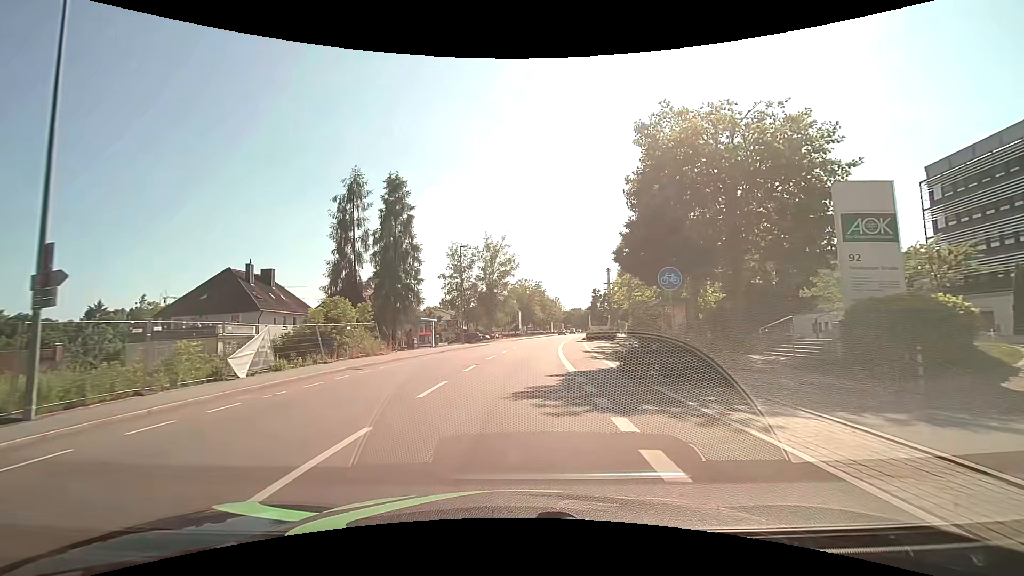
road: tertiary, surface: asphalt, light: Day
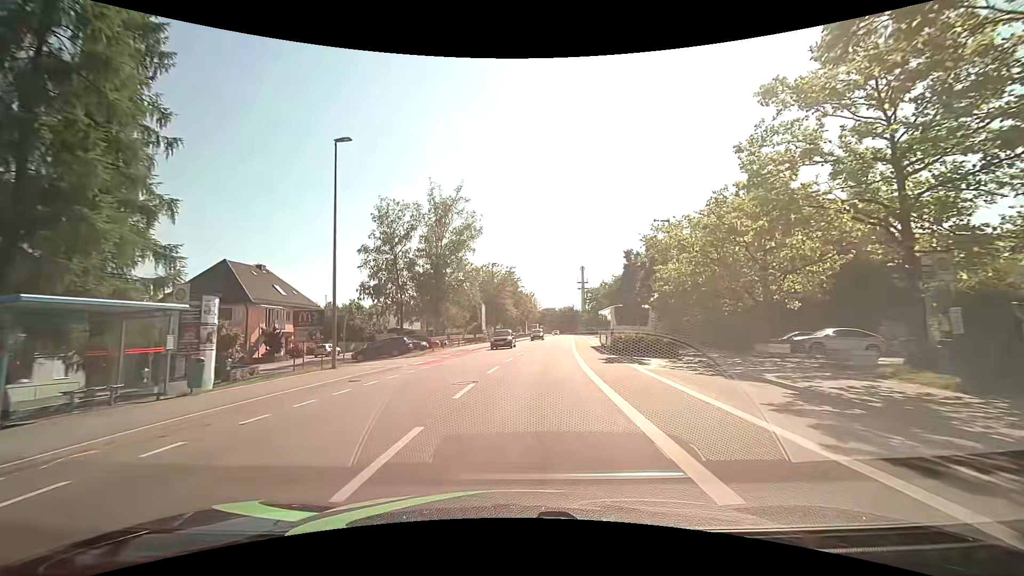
(+0.7, +29.5) m; +3°
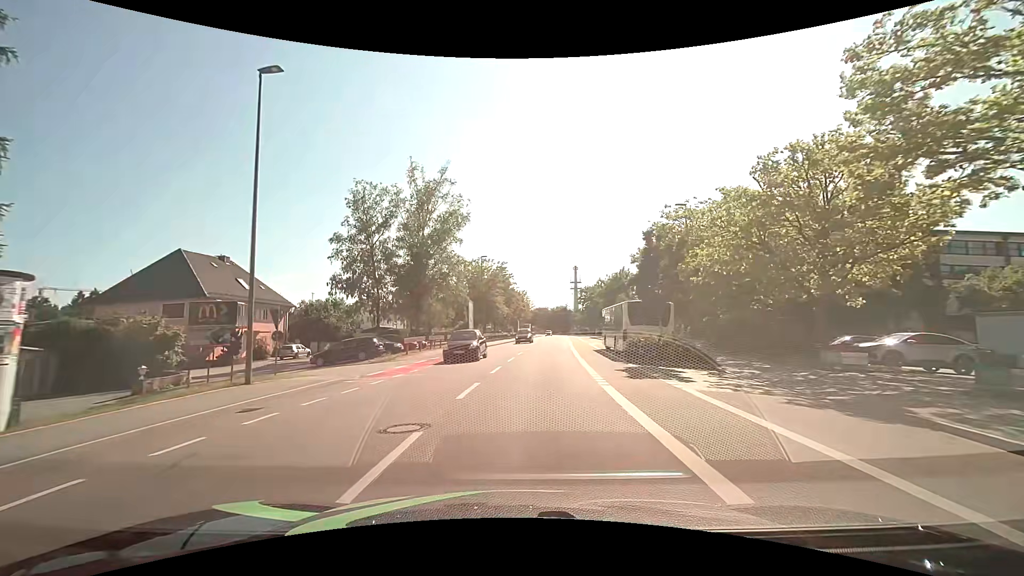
(0.0, +6.0) m; +1°
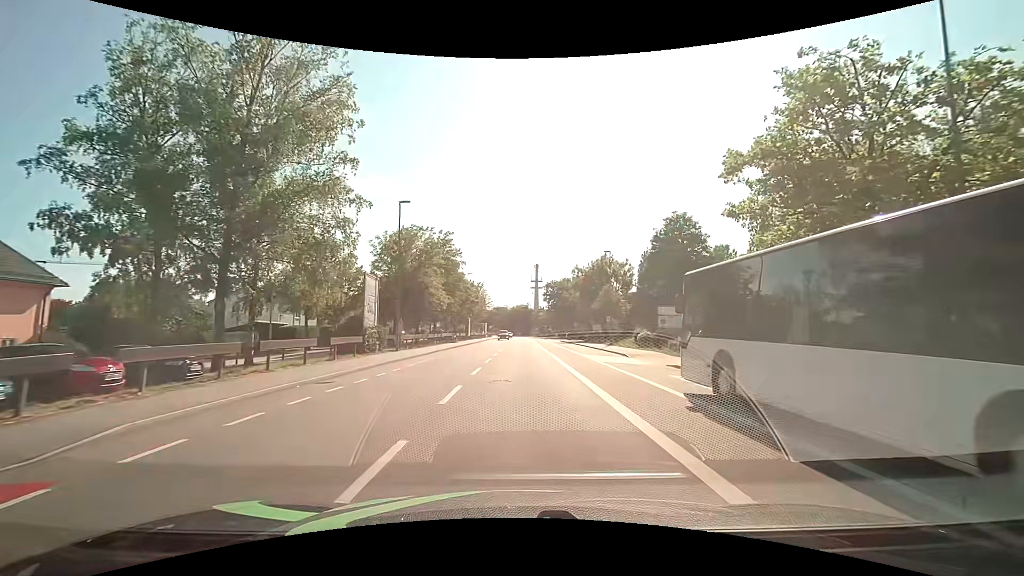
(+1.0, +24.9) m; +5°
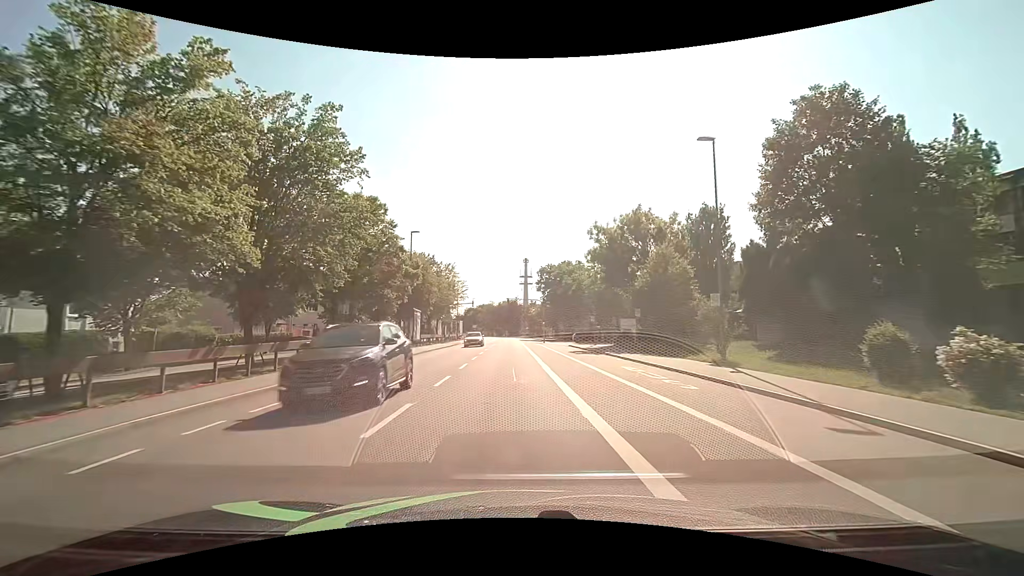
(+0.6, +32.7) m; +1°
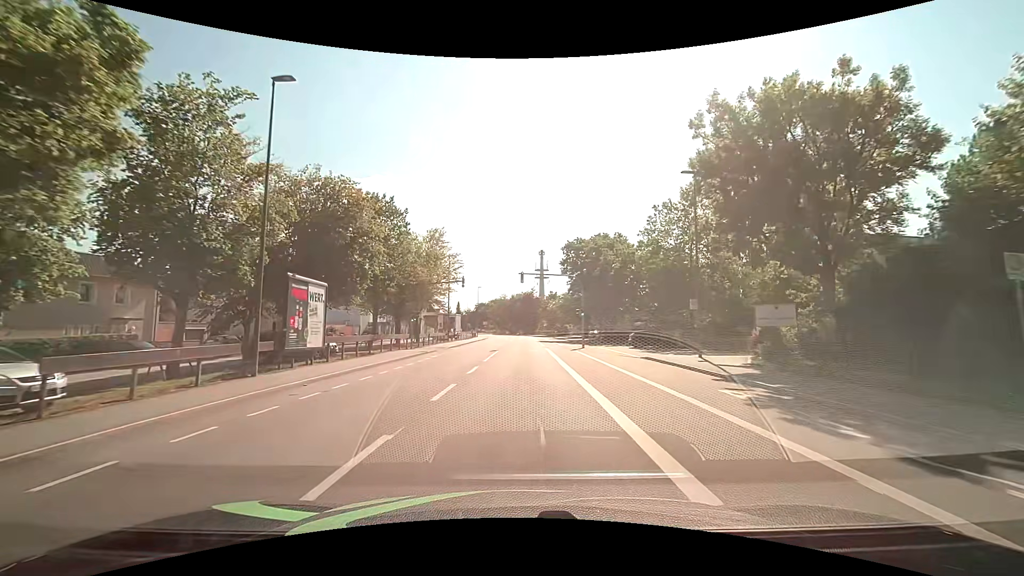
(-0.5, +27.2) m; -2°
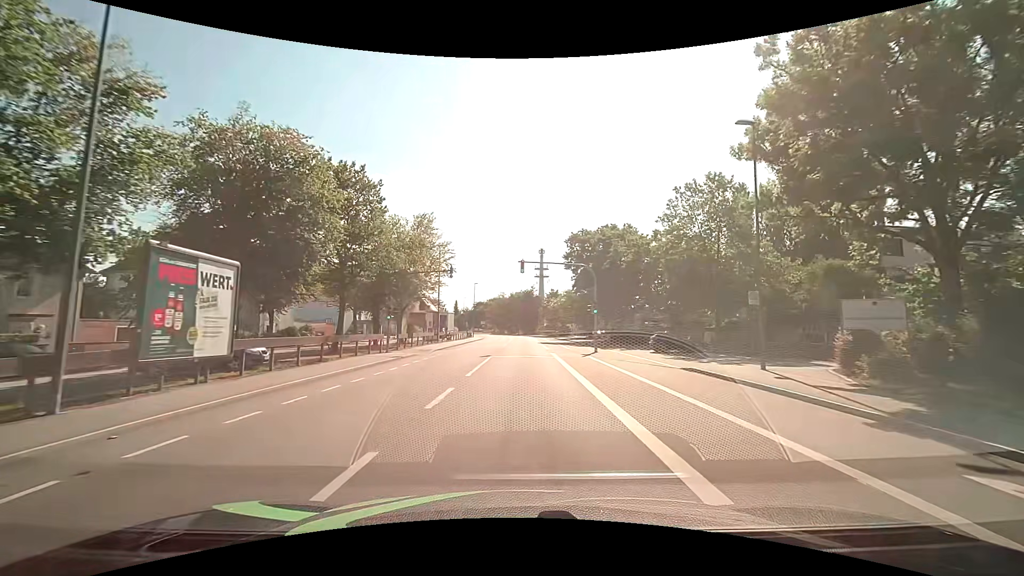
(0.0, +6.9) m; 0°
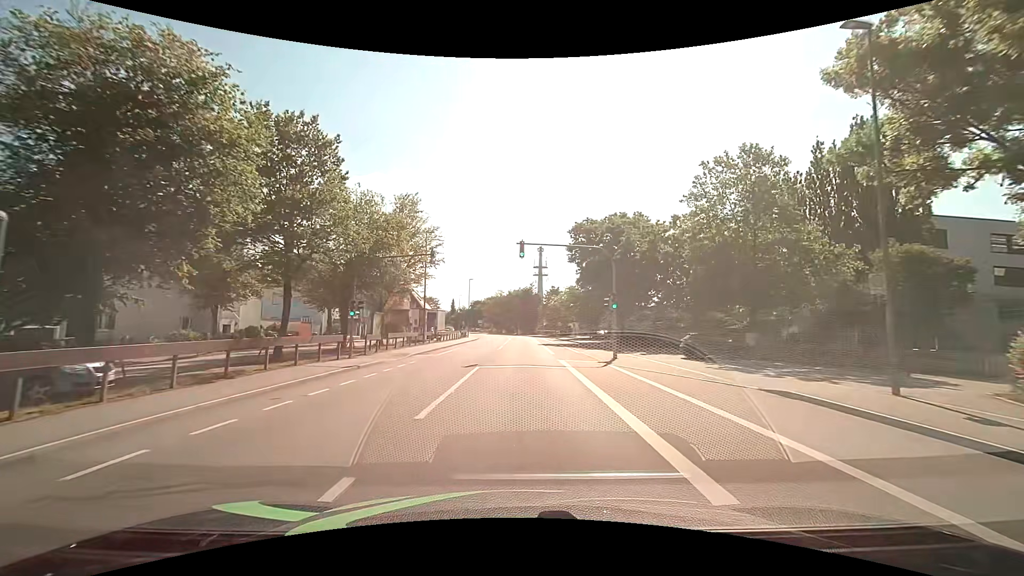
(0.0, +6.9) m; 0°
(0, +10) (0, +20) (0, +30) (+1, +40) (+1, +50) (+1, +60) (+1, +70) (+1, +80) (+1, +90) (+1, +100) m
